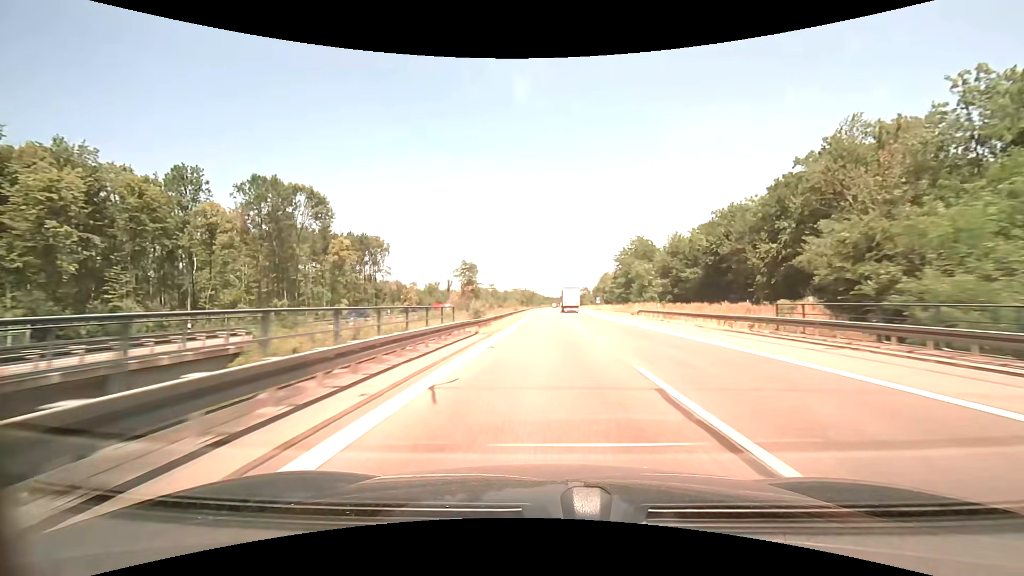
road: motorway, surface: asphalt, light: Day
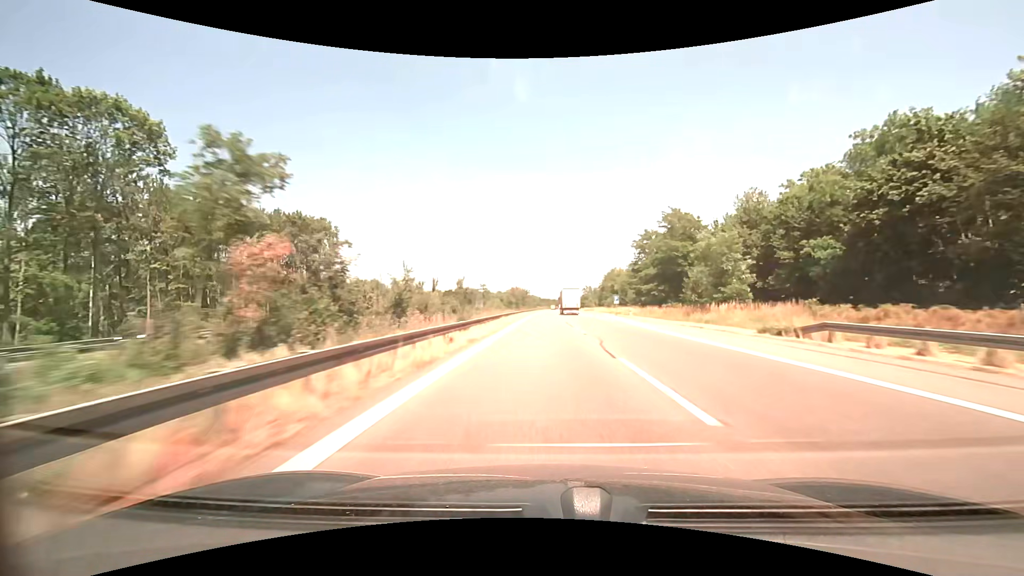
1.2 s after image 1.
(+0.1, +34.9) m; +1°
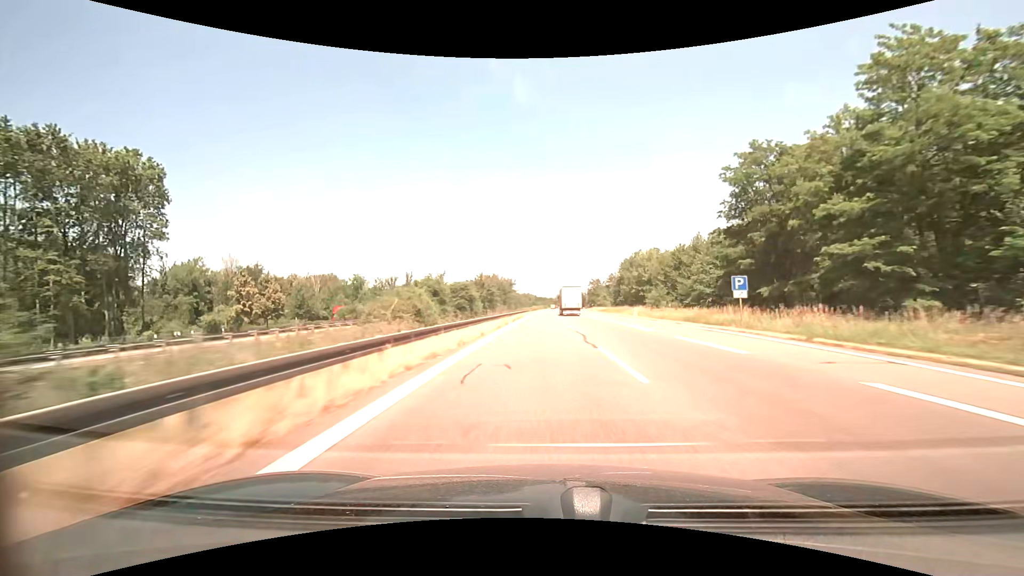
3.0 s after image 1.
(+0.2, +52.3) m; 0°
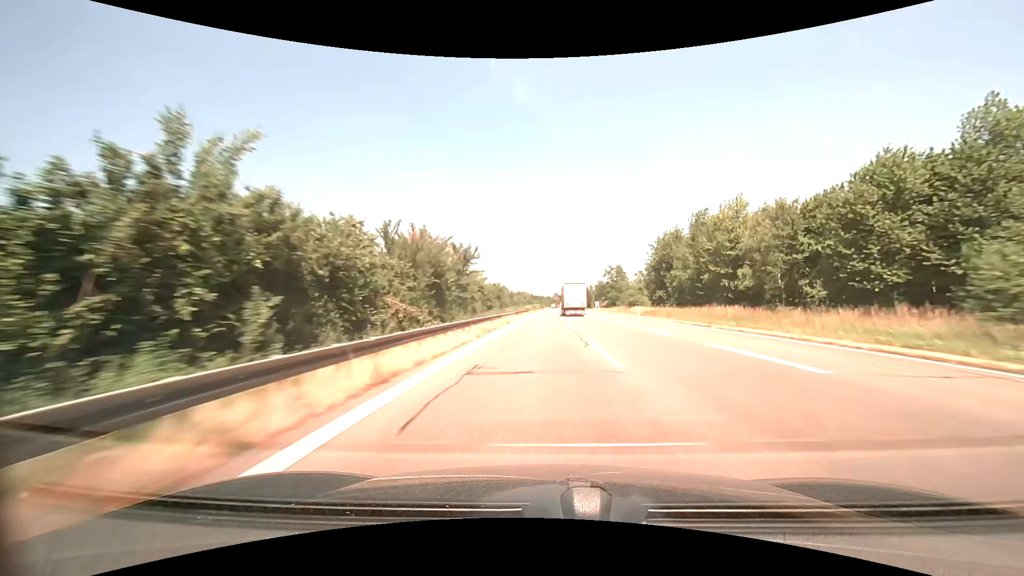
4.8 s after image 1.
(+0.1, +52.2) m; 0°
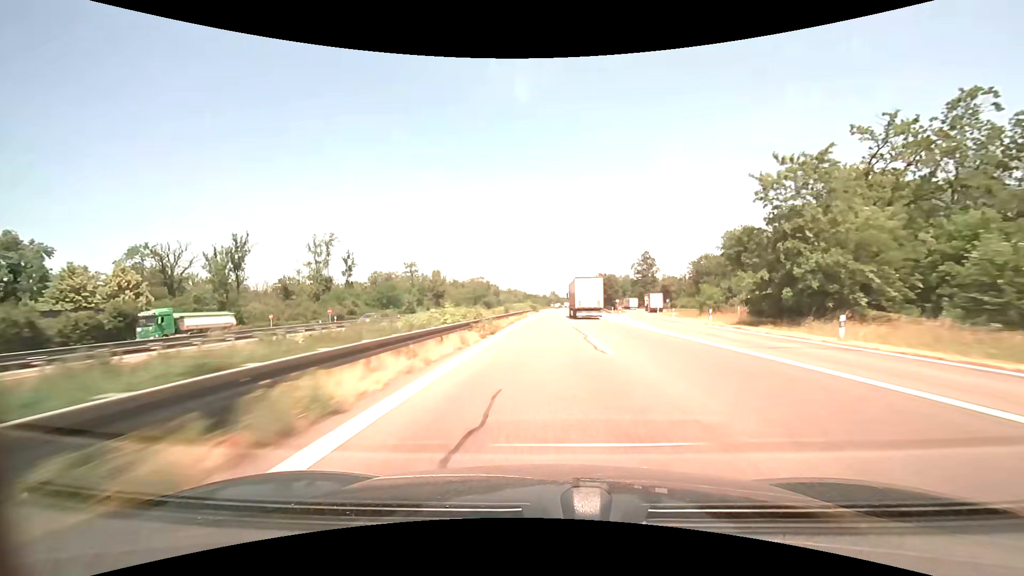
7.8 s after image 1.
(+0.5, +87.1) m; +1°
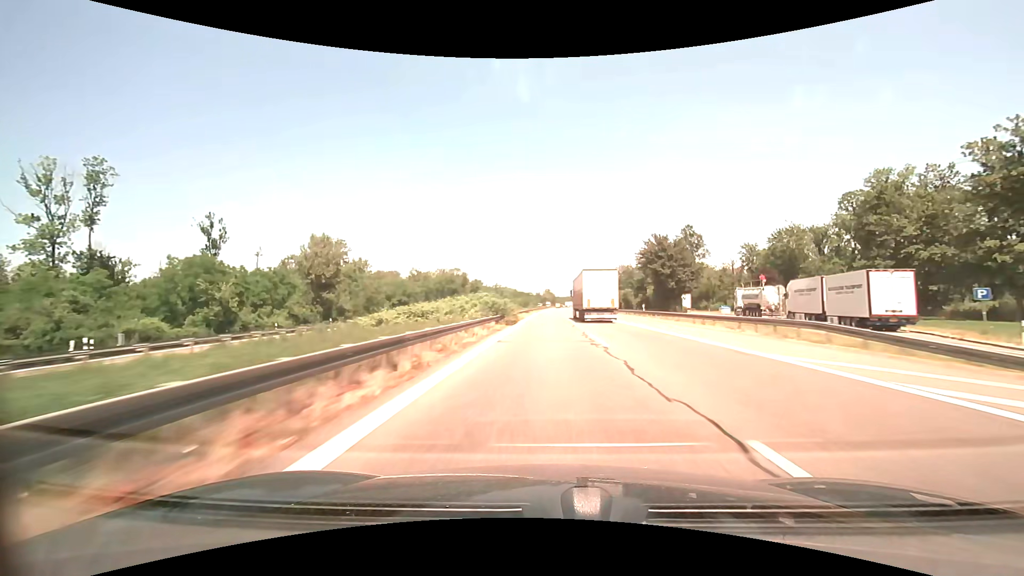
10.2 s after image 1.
(+0.5, +69.6) m; +1°
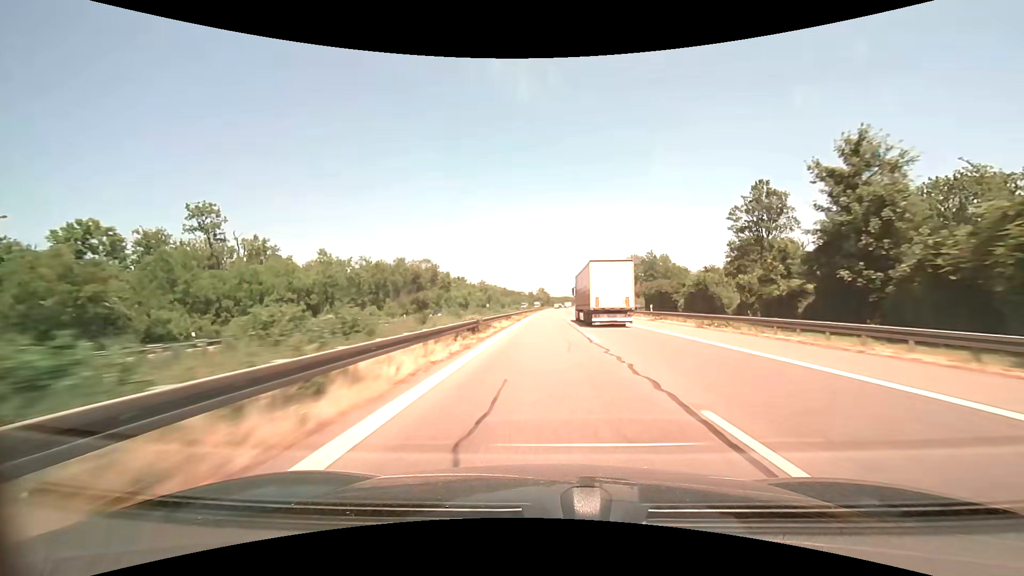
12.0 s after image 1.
(+0.3, +52.2) m; +1°
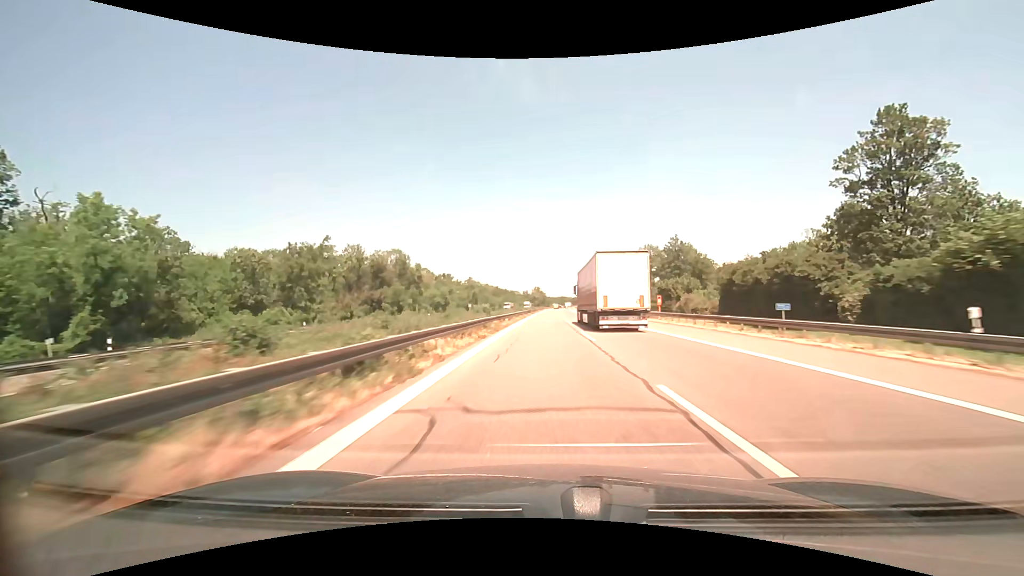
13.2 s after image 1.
(+0.2, +34.8) m; +1°
(0, +10) (0, +20) (0, +30) (0, +40) (0, +50) (0, +60) (0, +70) (0, +80) (0, +90) (+1, +100) m
